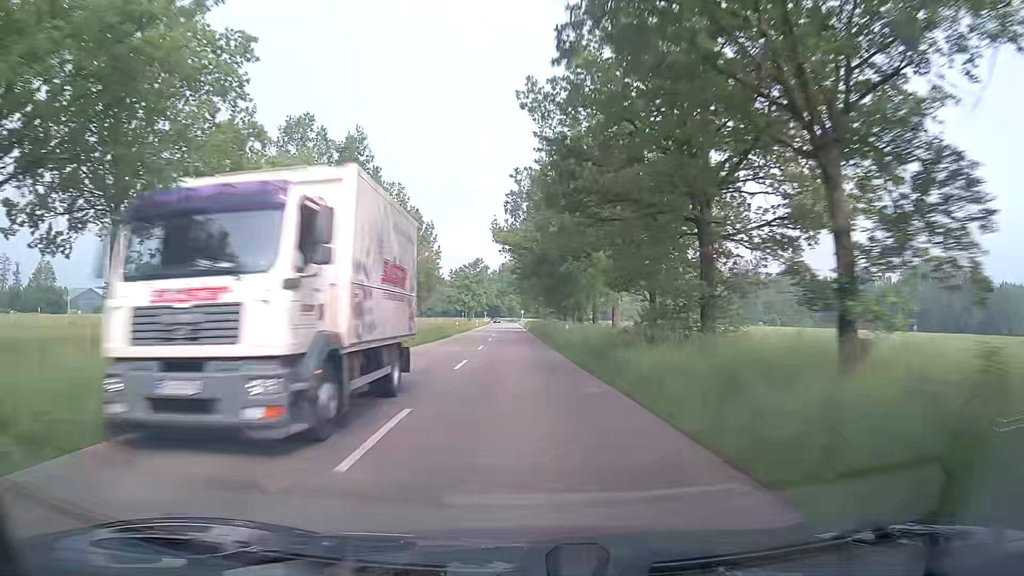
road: secondary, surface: asphalt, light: Day
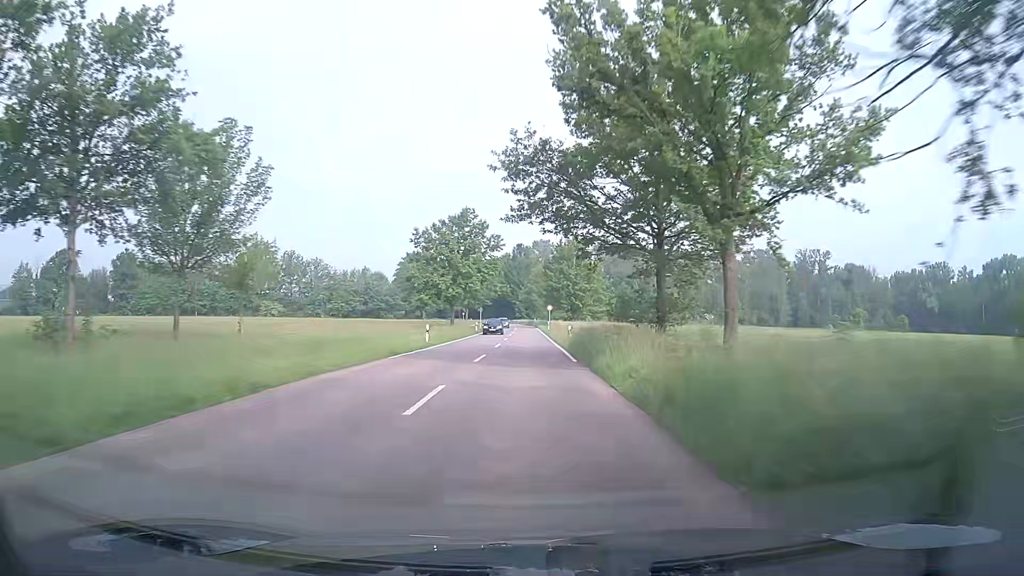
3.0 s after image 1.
(-1.2, +68.2) m; -2°
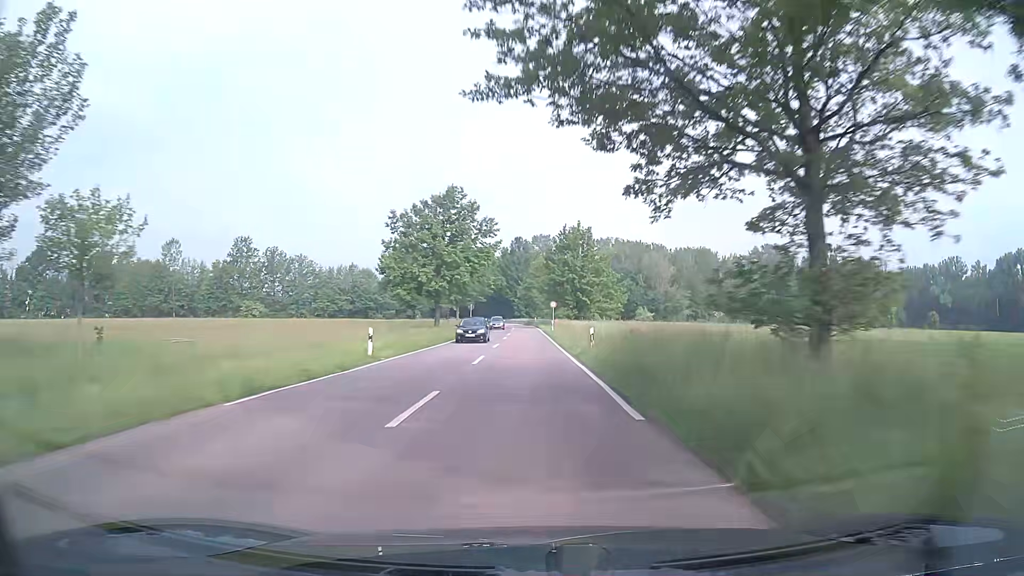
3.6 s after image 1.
(+0.2, +13.0) m; +1°
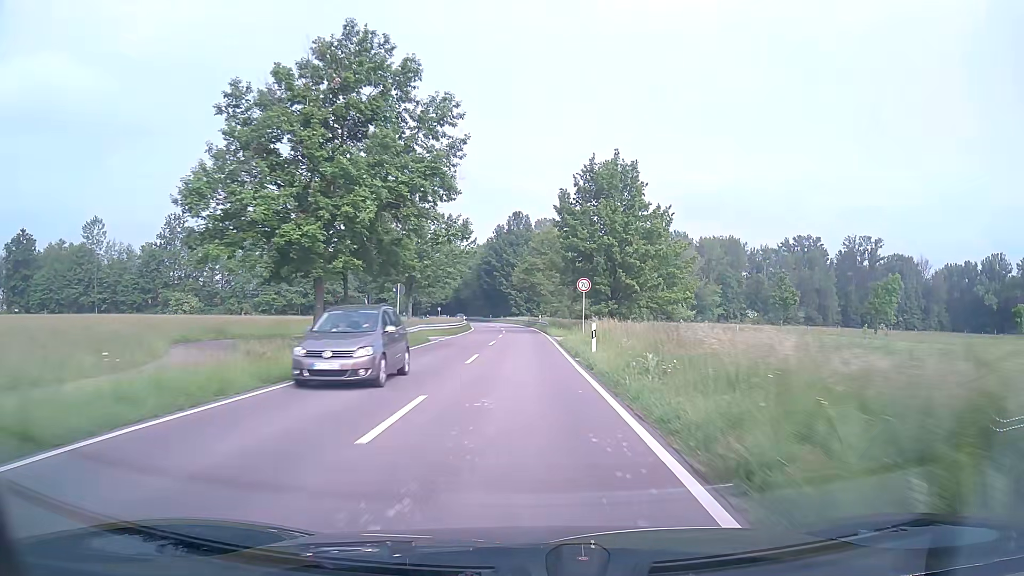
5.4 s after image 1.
(+0.1, +37.2) m; 0°
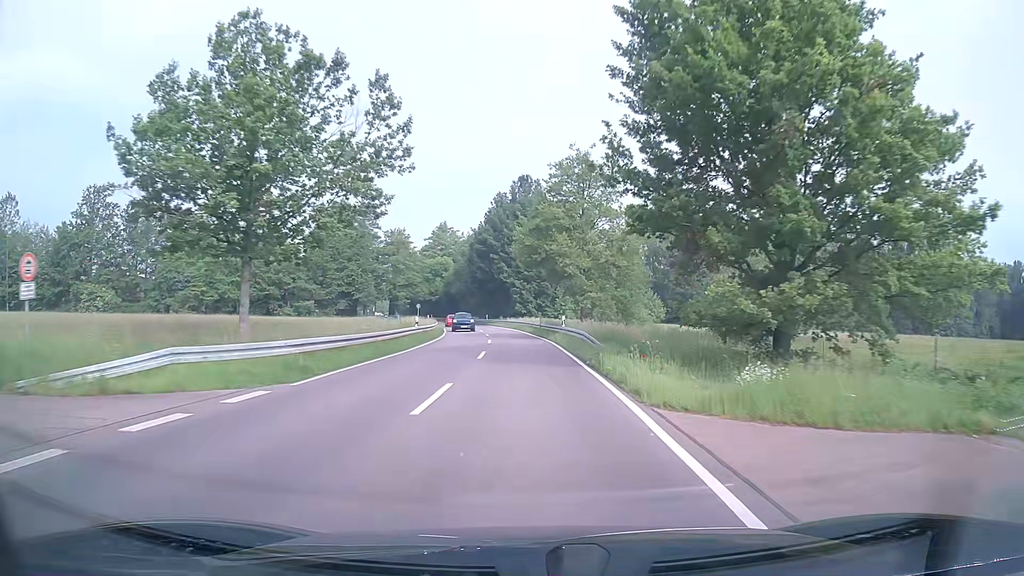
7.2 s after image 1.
(-0.2, +33.7) m; -1°
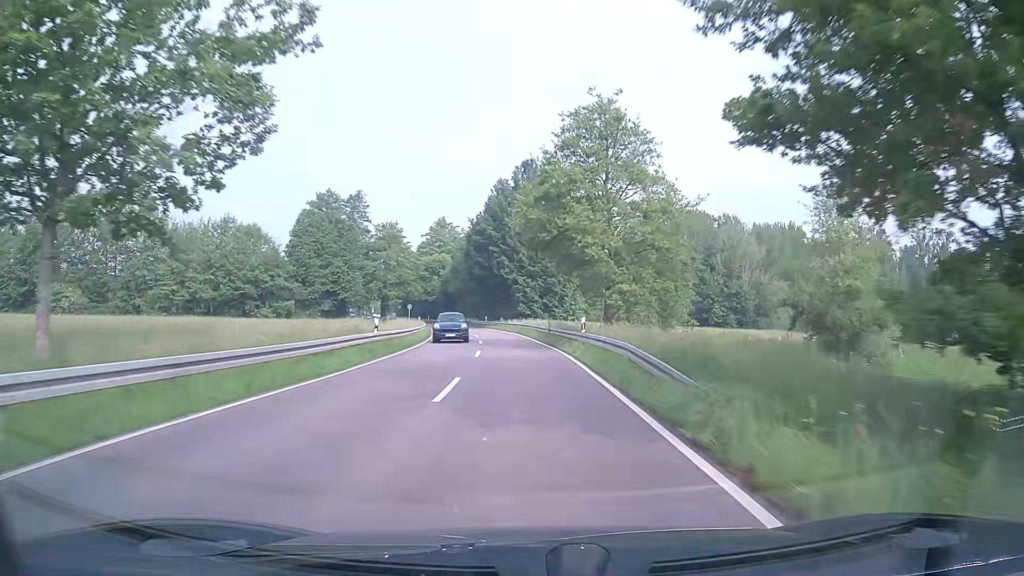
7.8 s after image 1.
(0.0, +10.5) m; 0°
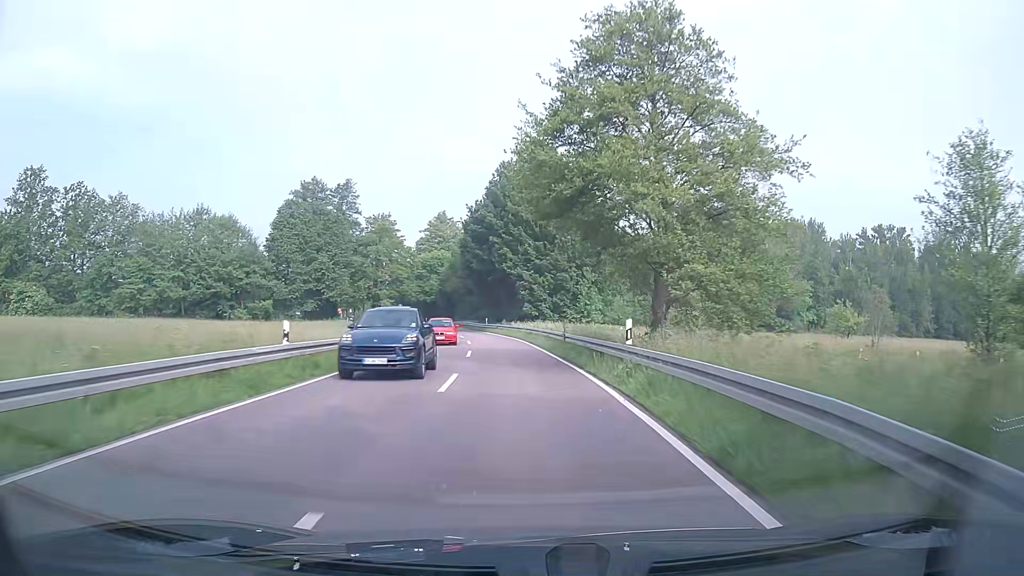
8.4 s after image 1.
(-0.1, +10.3) m; -1°
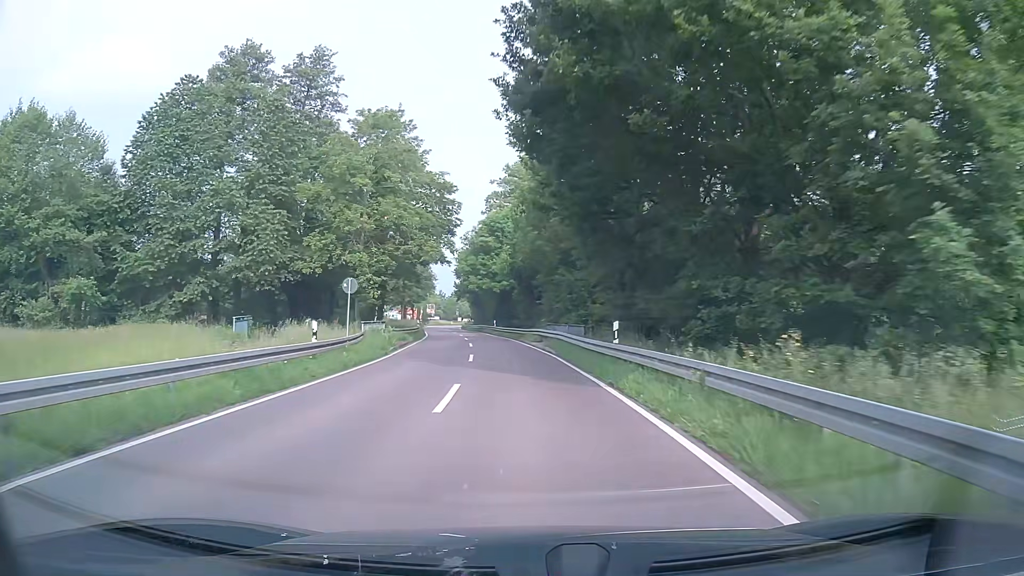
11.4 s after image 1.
(-3.5, +50.9) m; -9°
(0, +10) (-1, +20) (-1, +30) (-2, +40) (-3, +50) (-5, +60) (-6, +70) (-8, +80) (-9, +89) (-11, +99) m
